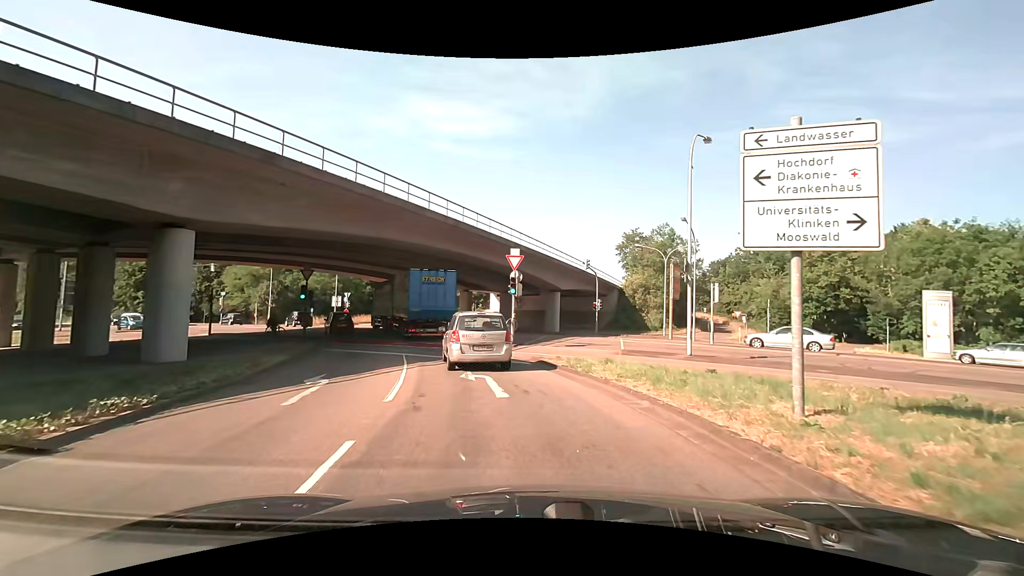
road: secondary_link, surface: asphalt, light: Day
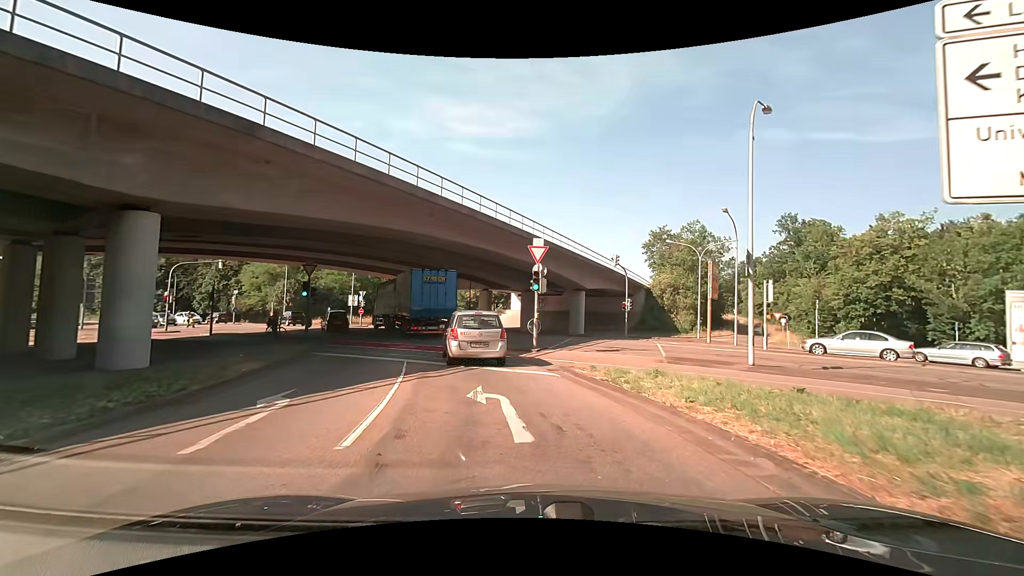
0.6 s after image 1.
(-0.1, +3.2) m; -1°
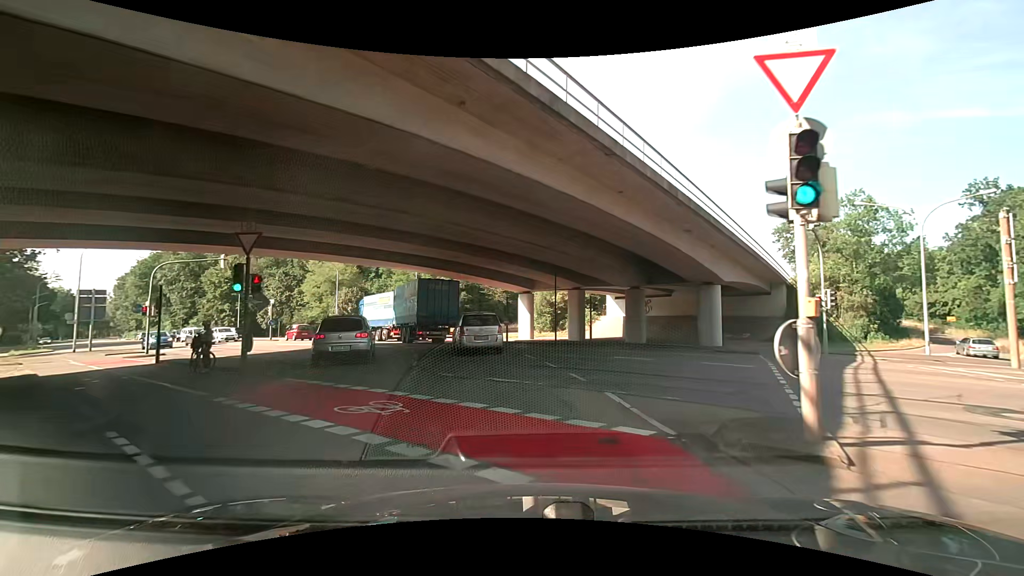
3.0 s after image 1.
(-1.4, +14.8) m; -11°
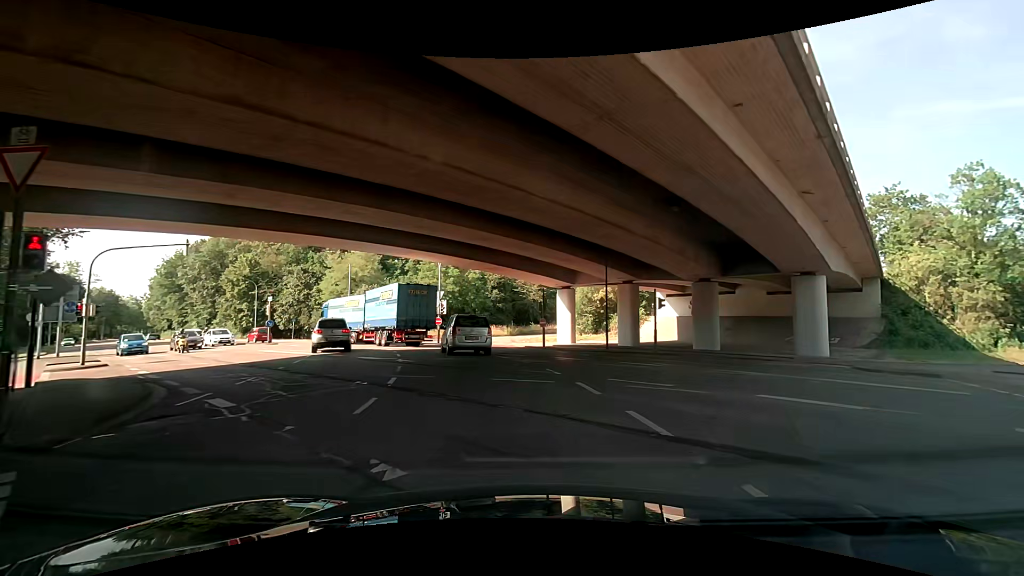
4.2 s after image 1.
(-0.3, +8.2) m; -3°
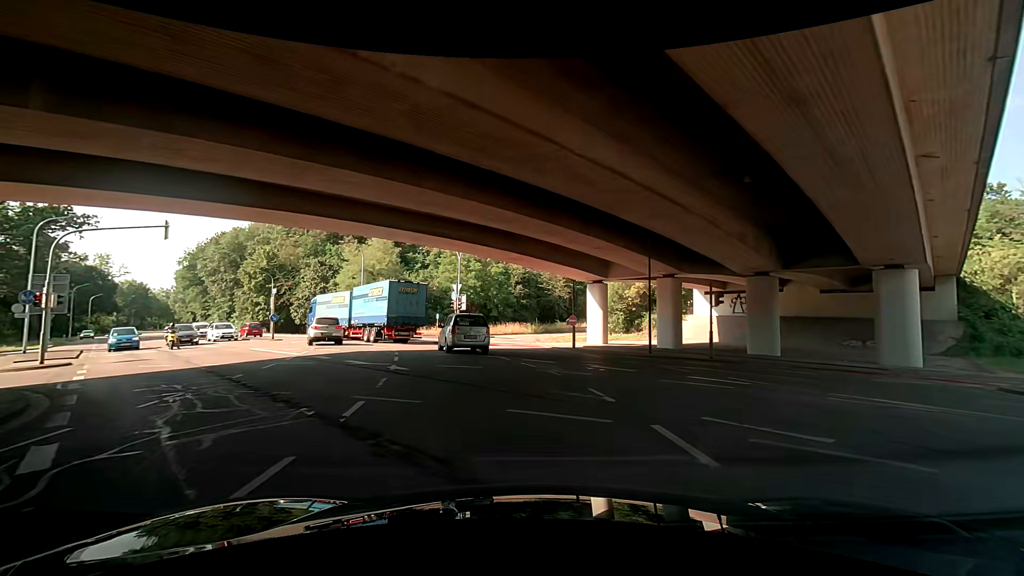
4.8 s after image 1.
(-0.1, +4.1) m; -3°
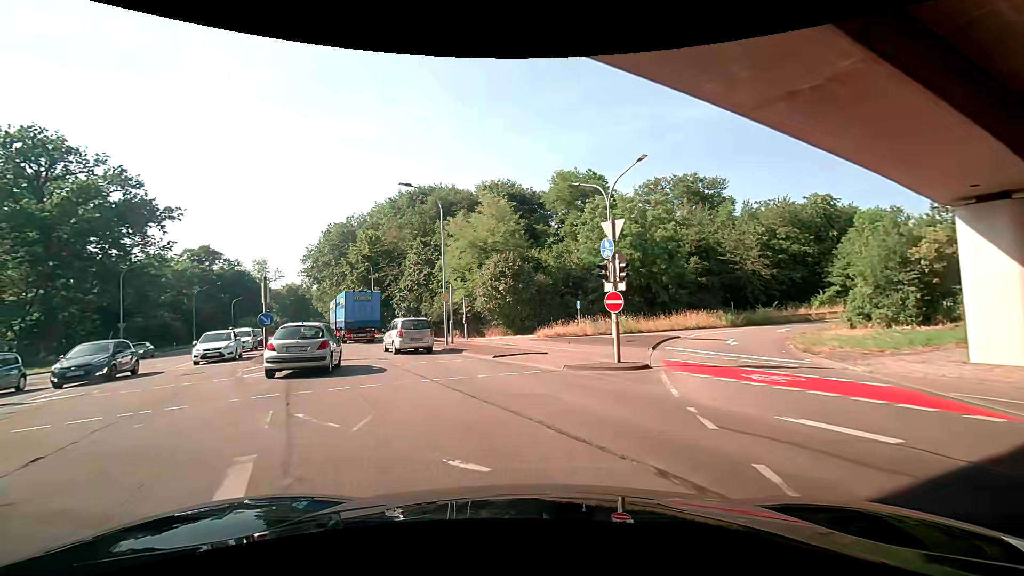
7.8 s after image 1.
(-2.6, +21.6) m; -17°
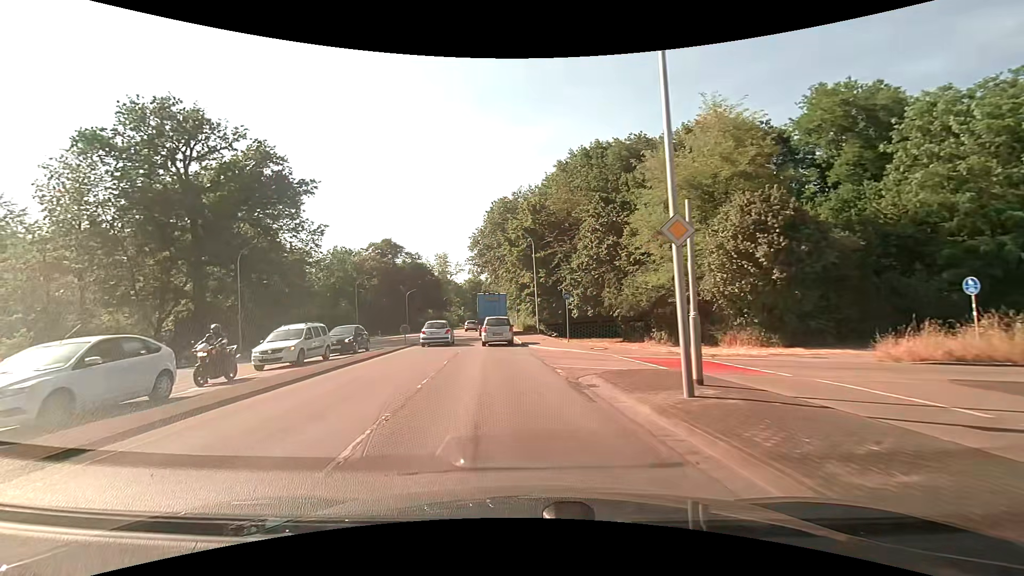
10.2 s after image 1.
(-3.2, +19.0) m; -20°
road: secondary
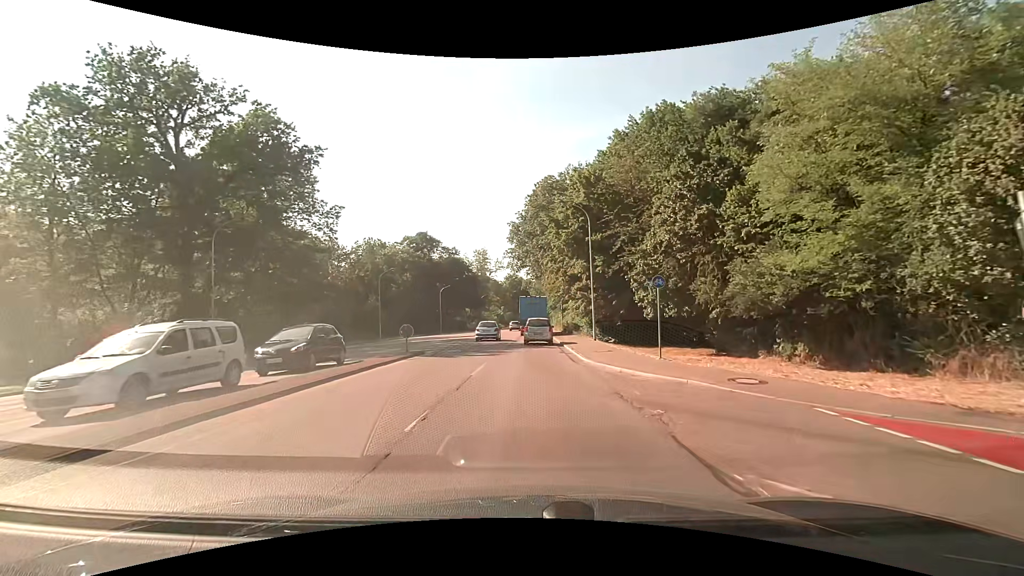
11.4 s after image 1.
(-0.8, +10.4) m; -5°
(0, +10) (0, +20) (0, +30) (0, +40) (0, +50) (+1, +60) (+1, +70) (+1, +80) (+1, +90) (+1, +100) m
